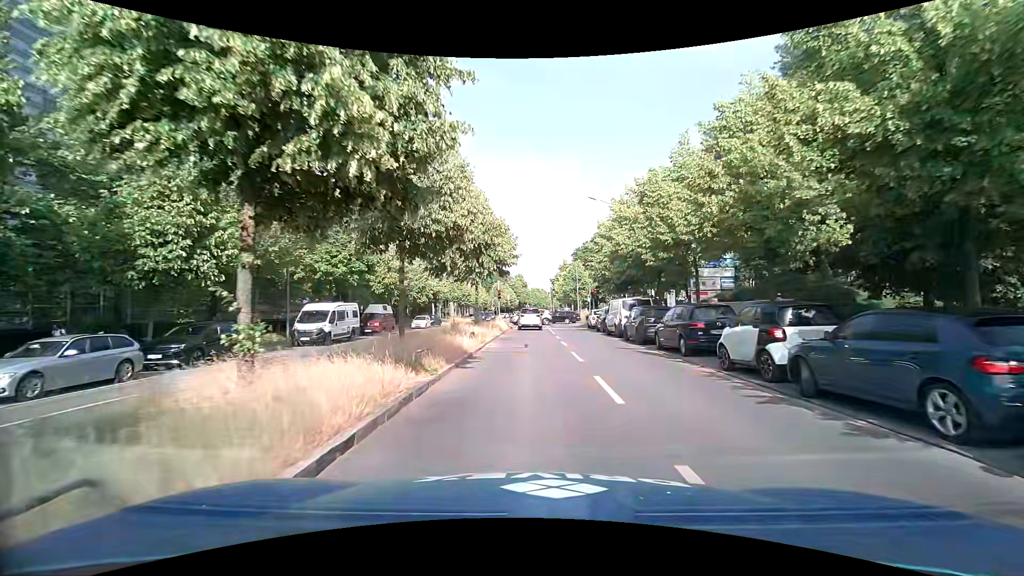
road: tertiary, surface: asphalt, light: Day
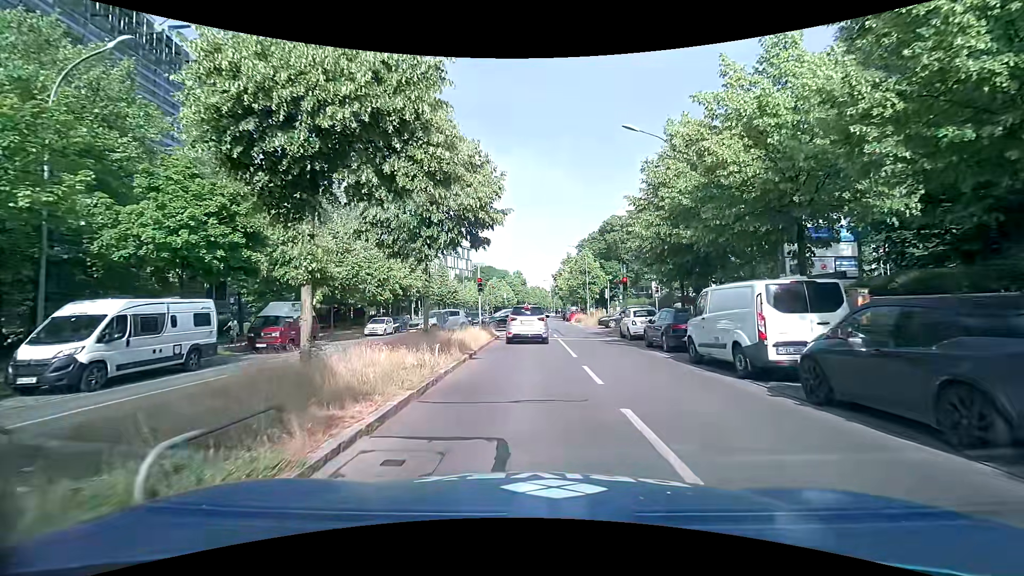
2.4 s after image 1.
(-0.1, +15.2) m; 0°
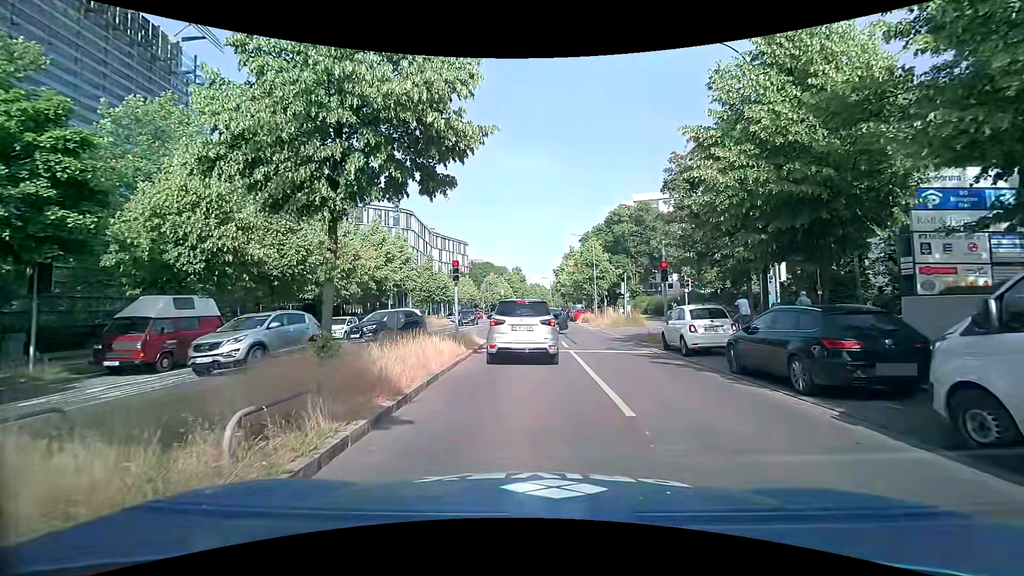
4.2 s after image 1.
(0.0, +8.3) m; 0°
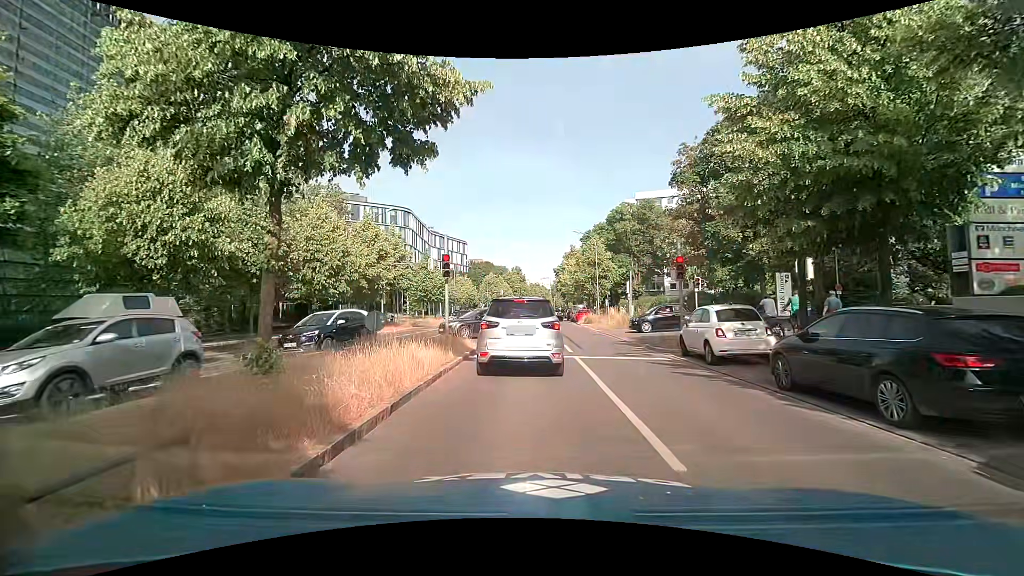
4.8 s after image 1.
(0.0, +2.1) m; -1°
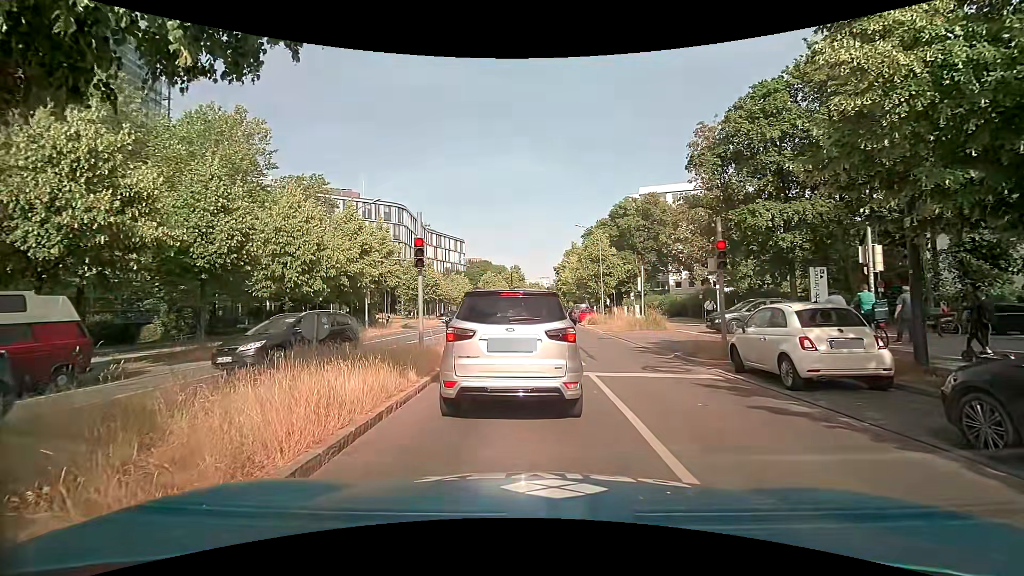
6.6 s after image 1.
(+0.1, +3.8) m; +1°
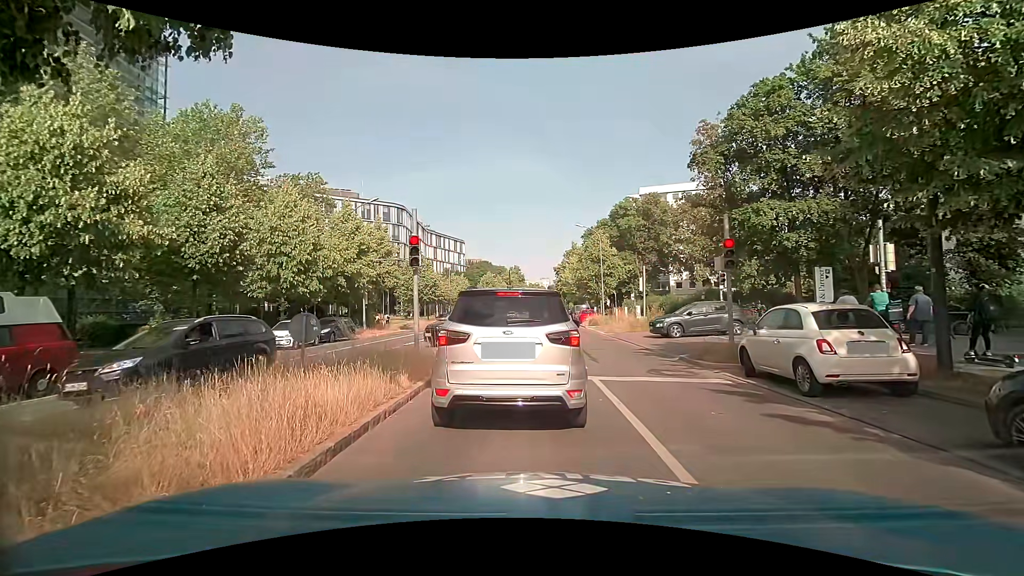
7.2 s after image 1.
(0.0, +0.5) m; 0°
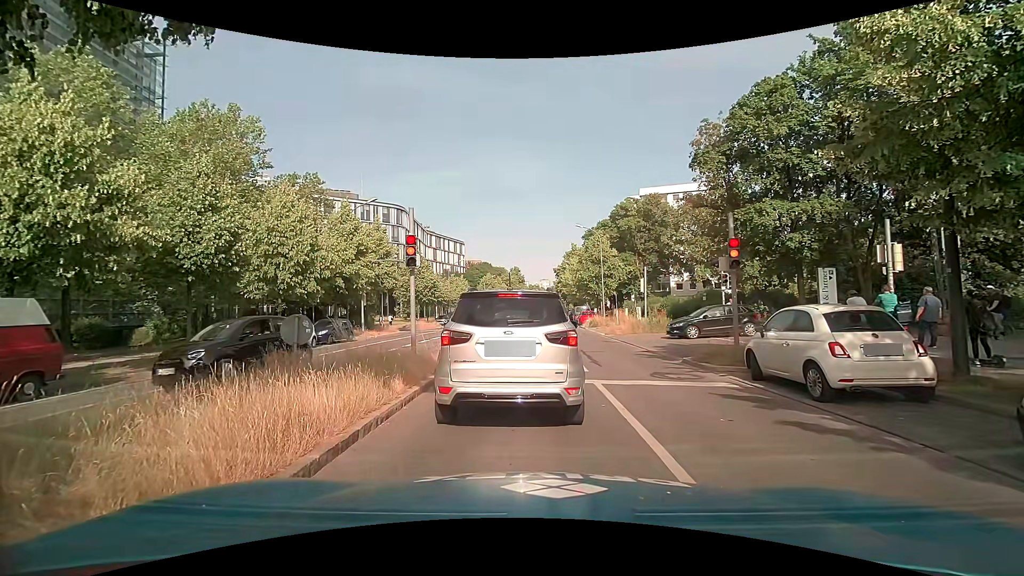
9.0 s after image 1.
(0.0, +0.4) m; 0°
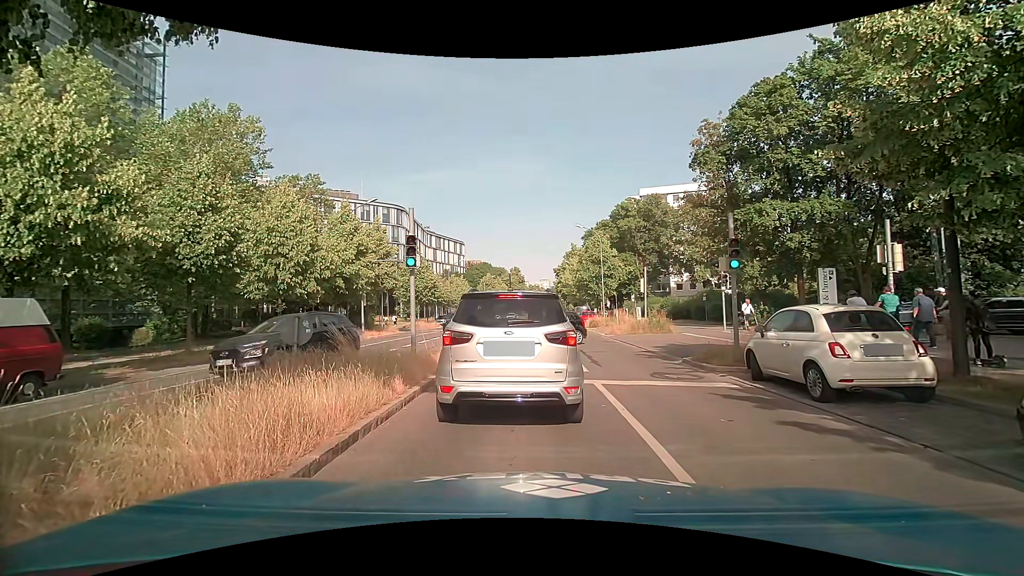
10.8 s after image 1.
(0.0, 0.0) m; 0°
